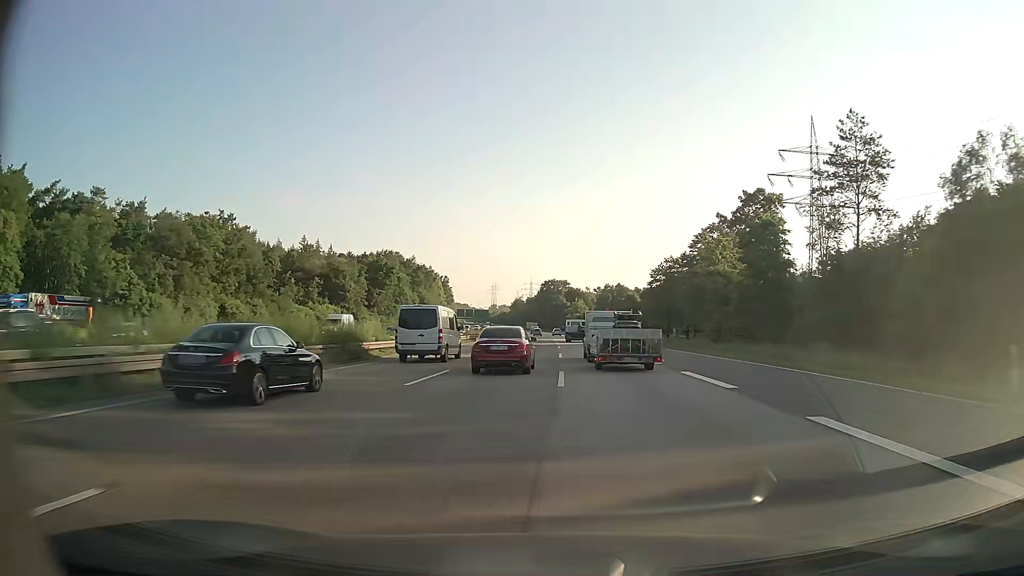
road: motorway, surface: asphalt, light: Day
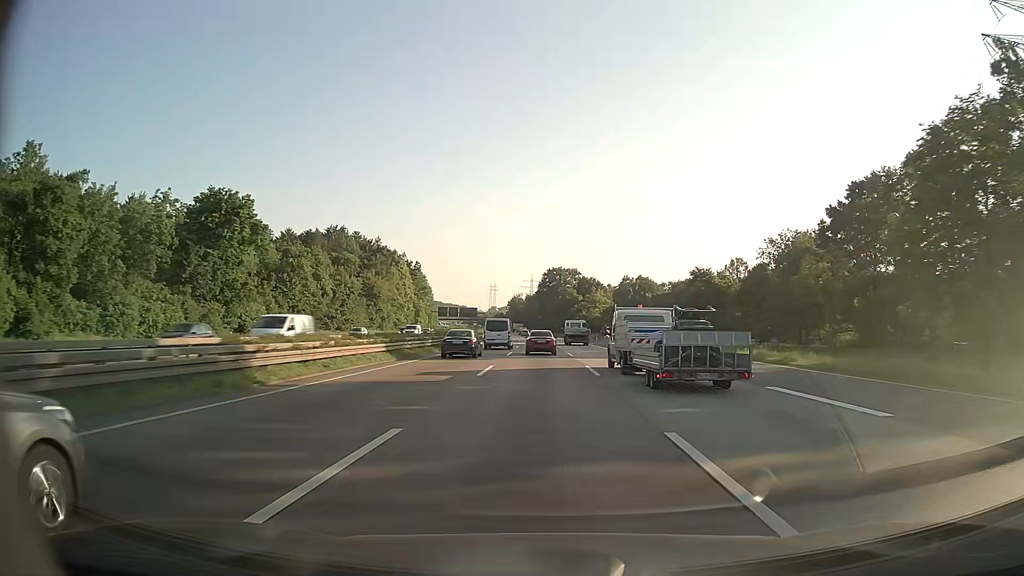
(-0.4, +66.1) m; 0°
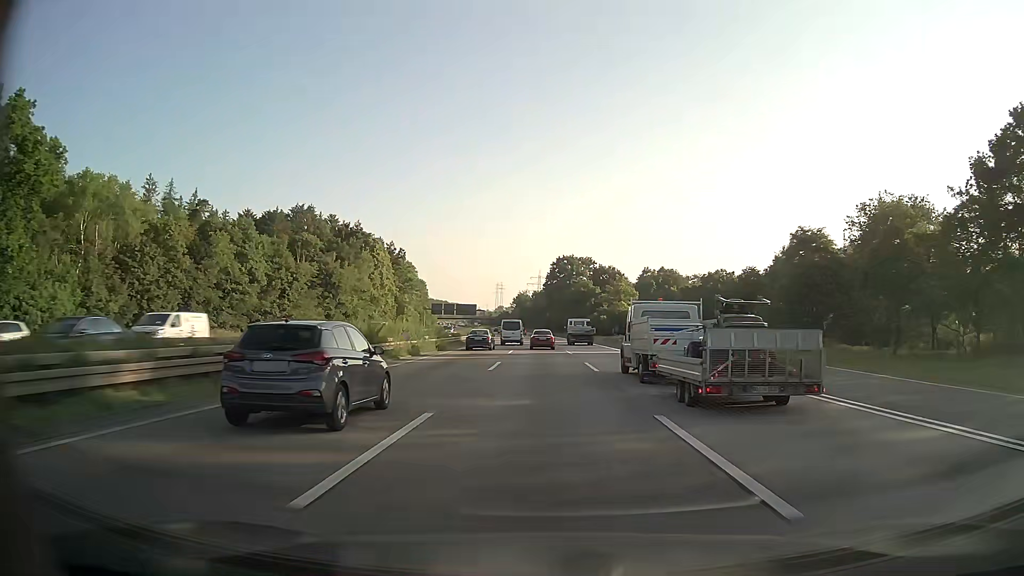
(-0.1, +33.7) m; -1°
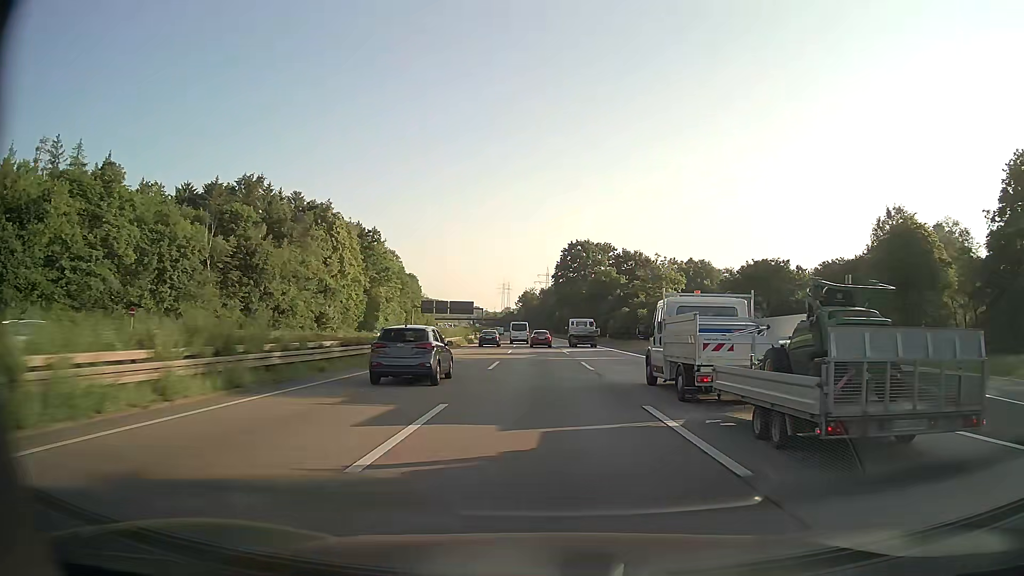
(-0.2, +34.2) m; -1°
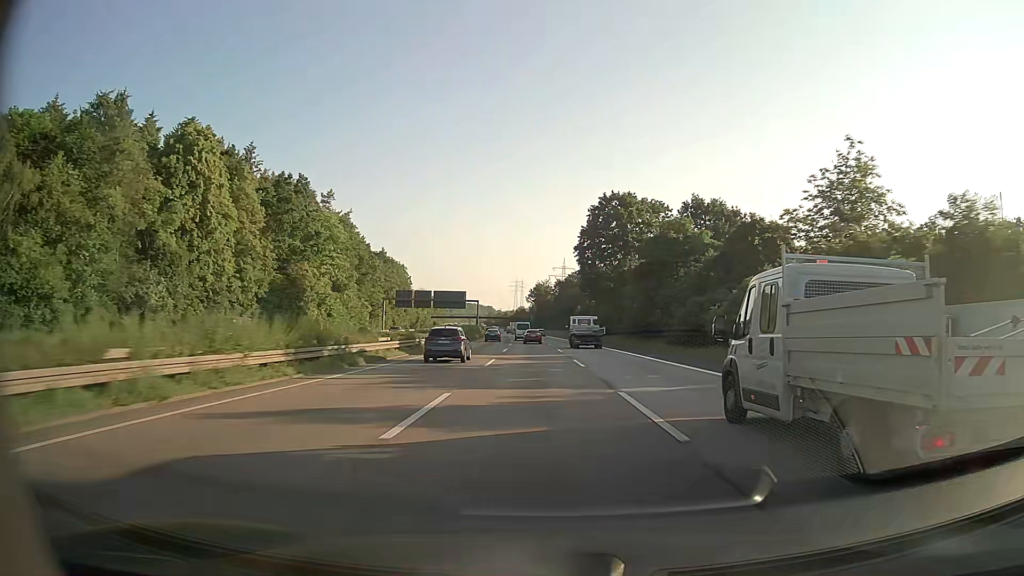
(-0.5, +51.9) m; -1°
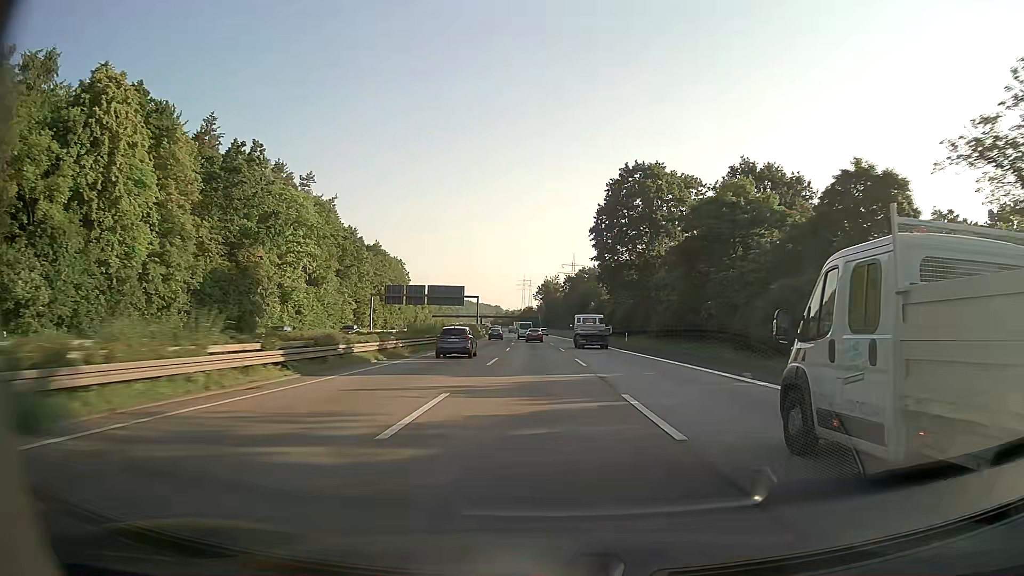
(-0.1, +17.5) m; -1°
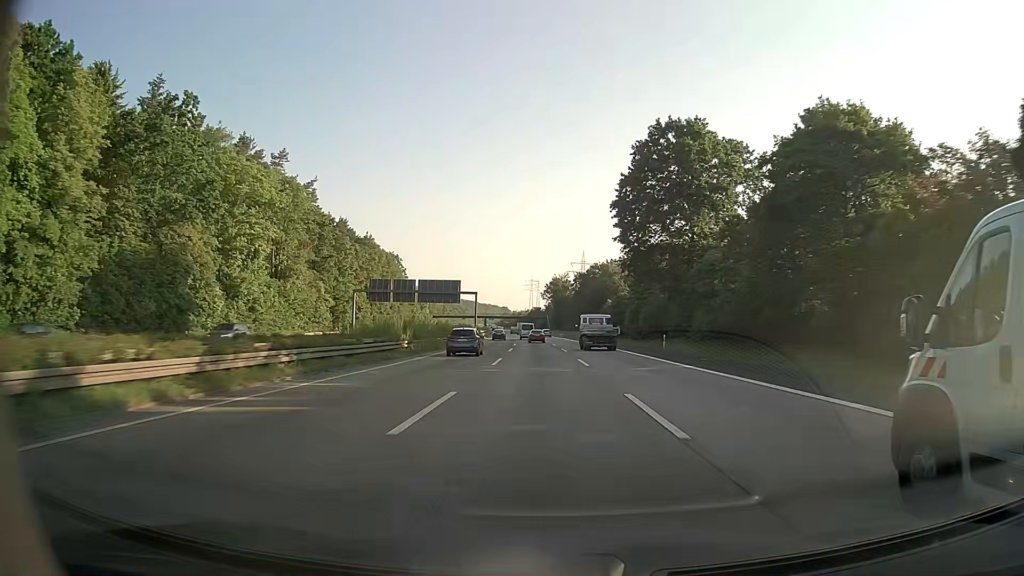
(-0.1, +17.5) m; -1°
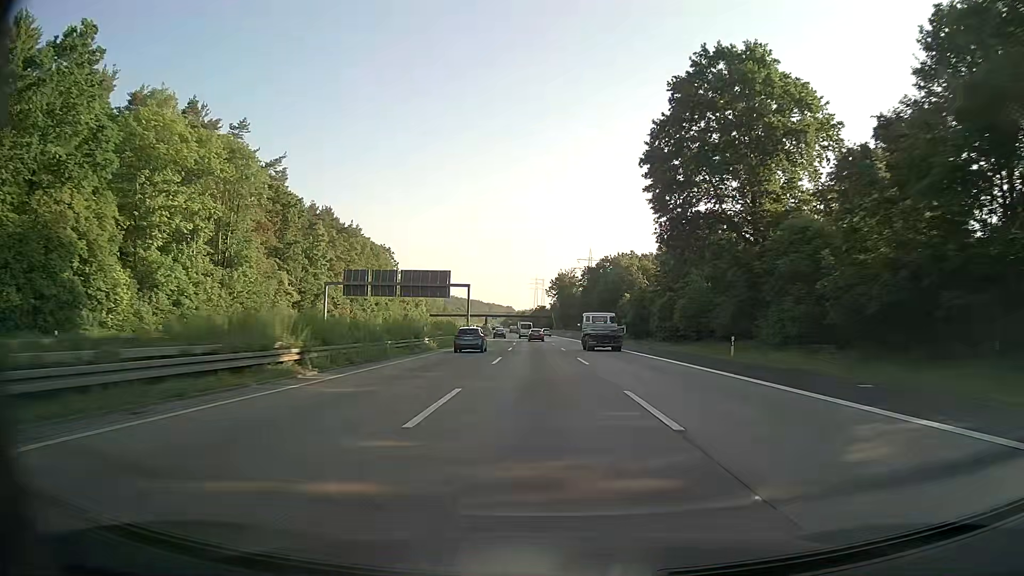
(-0.1, +17.6) m; -1°
(0, +10) (0, +20) (0, +30) (0, +40) (-1, +50) (-1, +60) (-1, +70) (-1, +80) (-2, +90) (-2, +100) m
